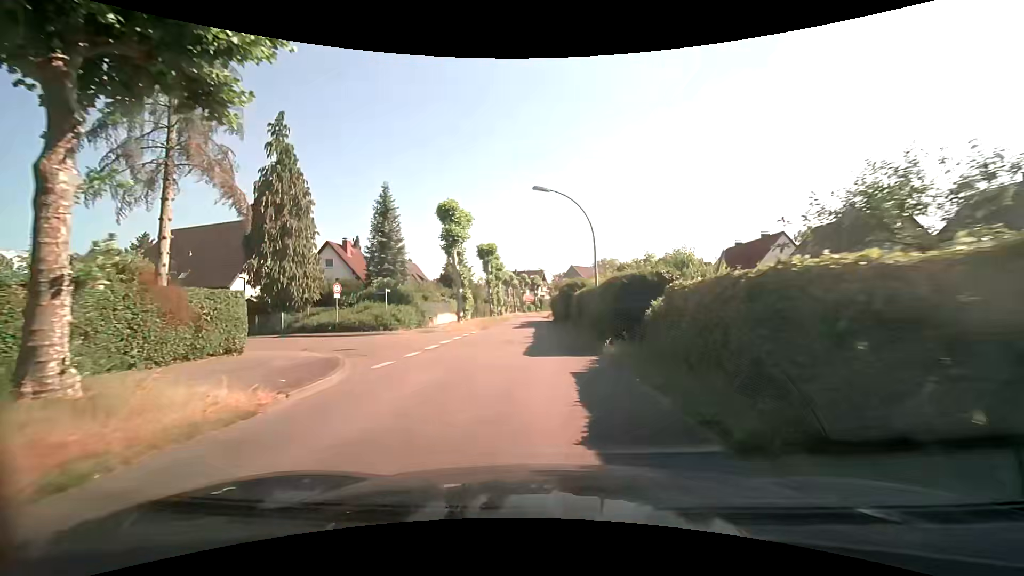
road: tertiary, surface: asphalt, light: Day
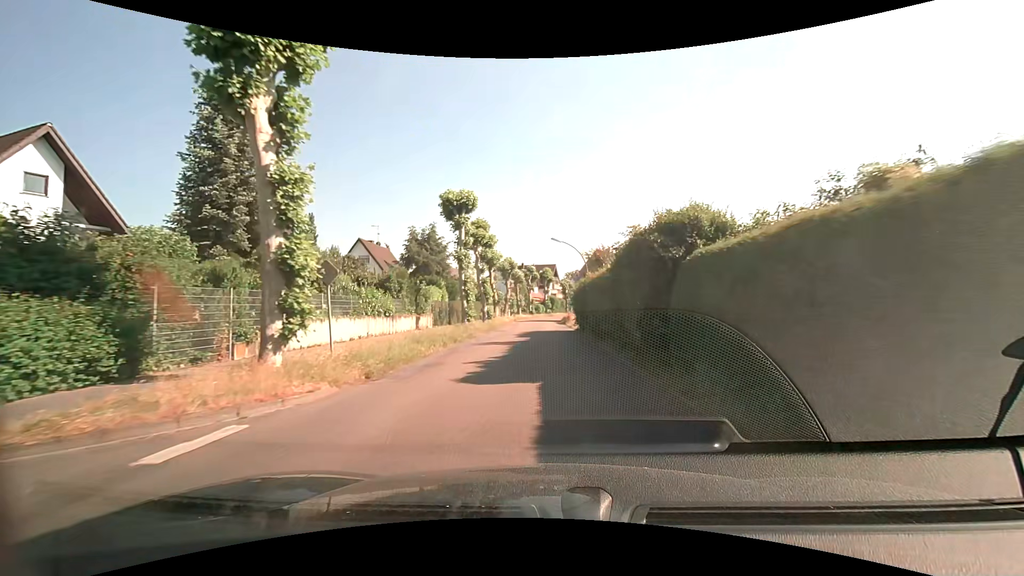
(-1.1, +25.4) m; -3°
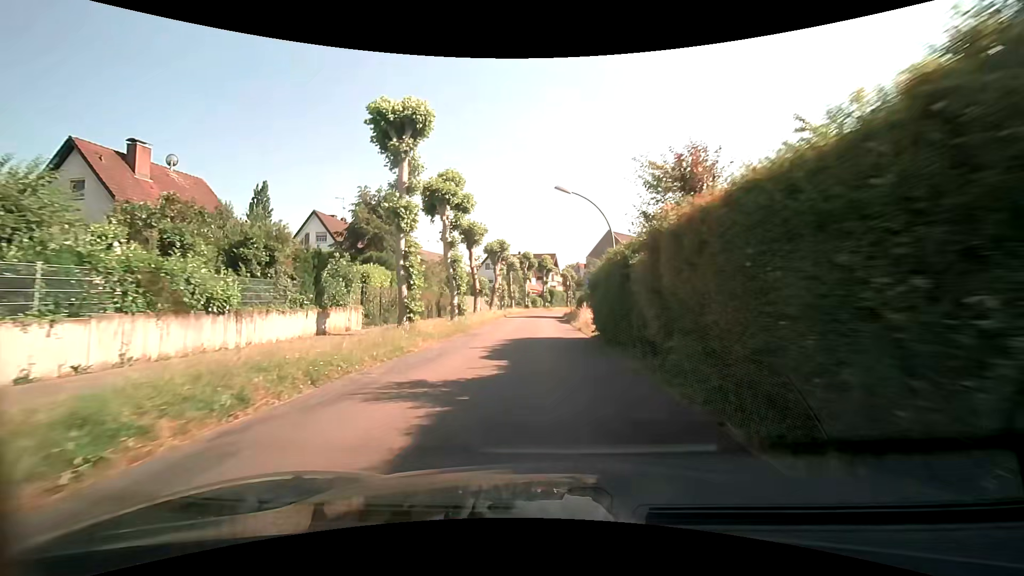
(+0.1, +12.8) m; 0°
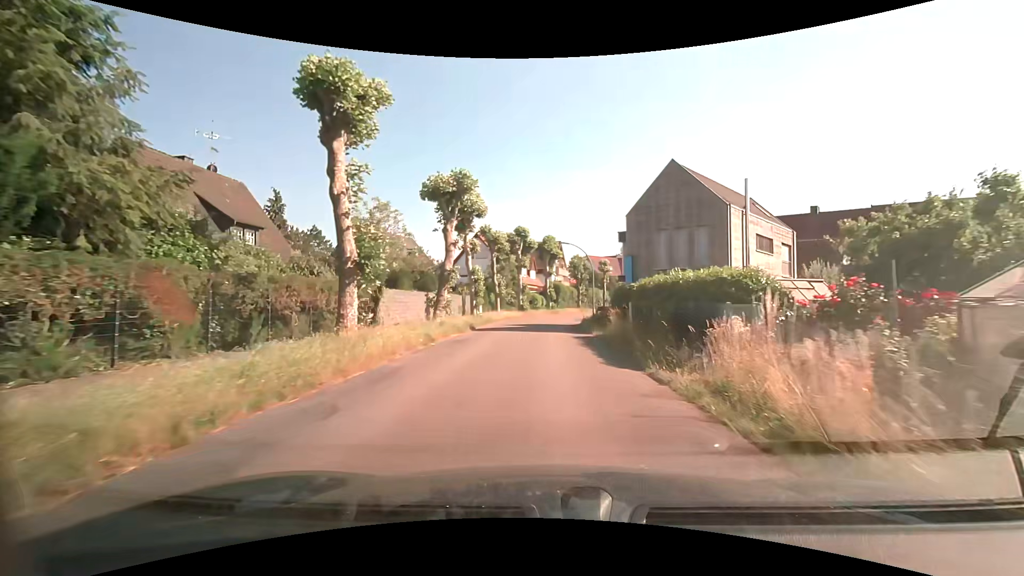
(0.0, +25.3) m; 0°
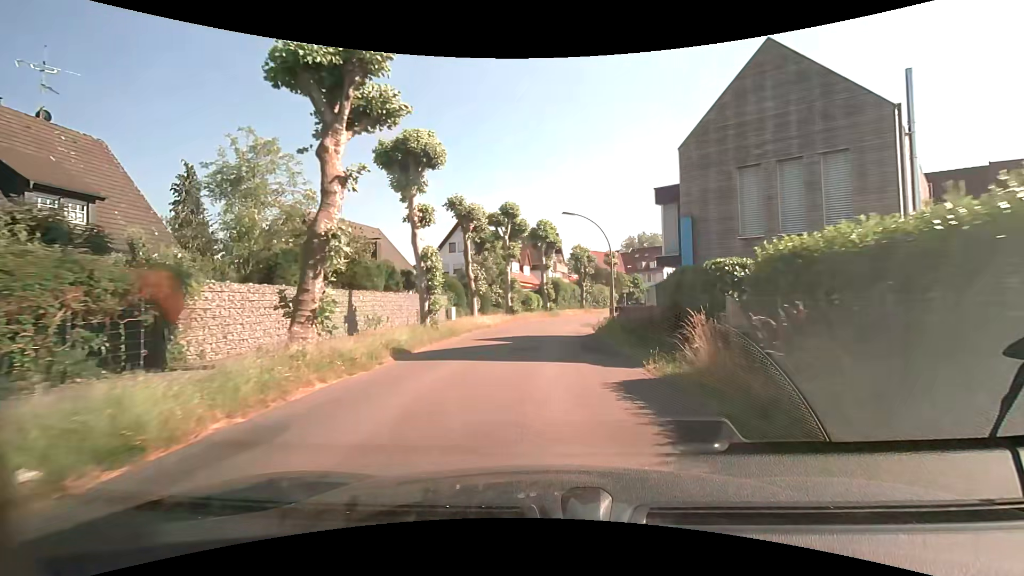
(+0.1, +12.4) m; 0°
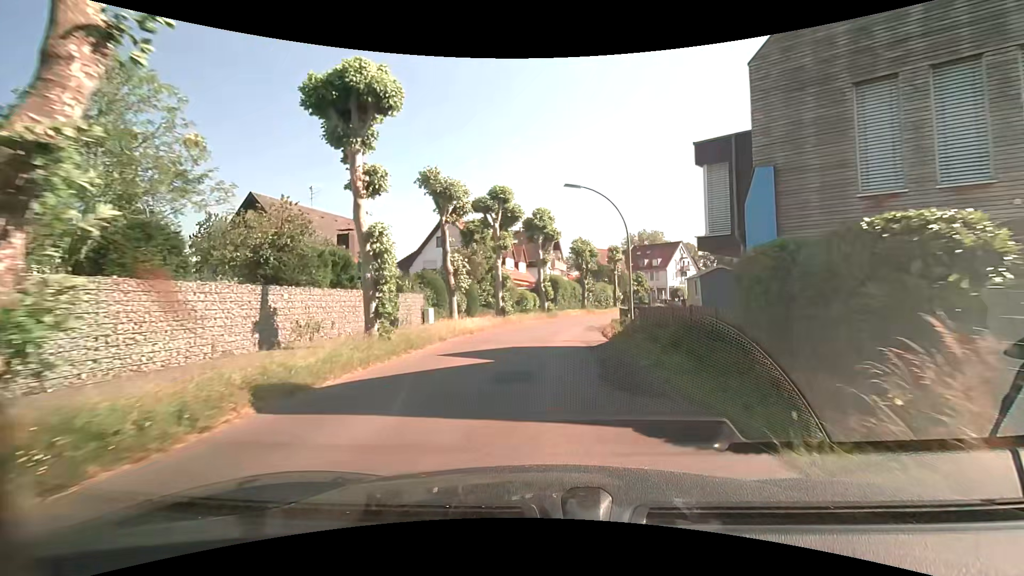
(+0.1, +6.0) m; +1°
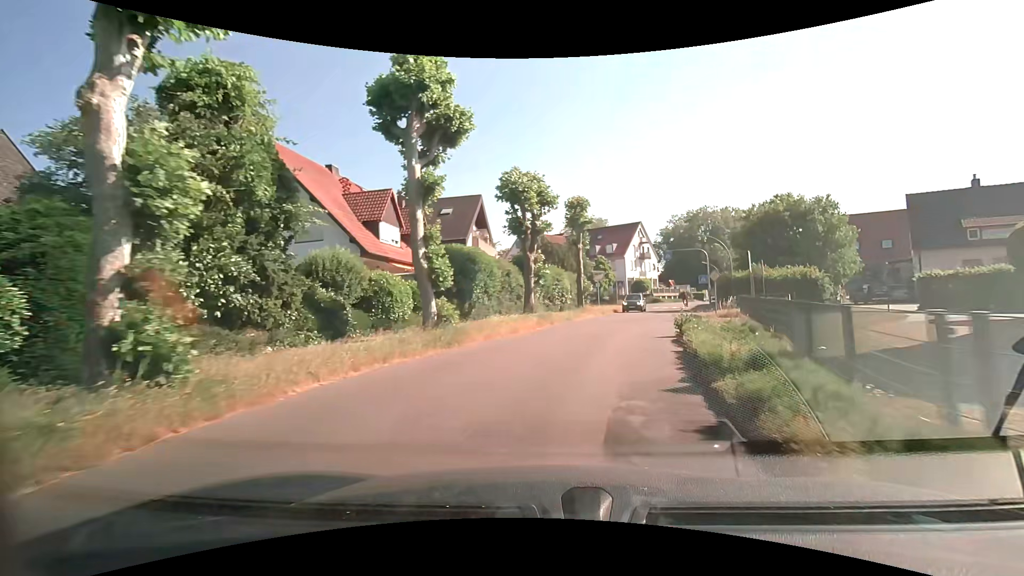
(+1.3, +27.0) m; +8°
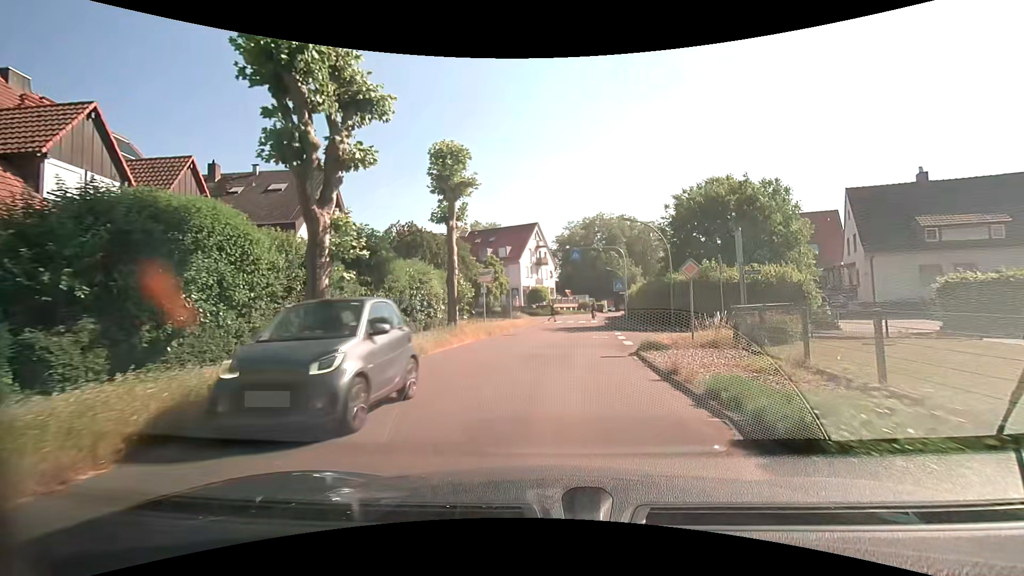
(+1.4, +13.7) m; +12°
(0, +10) (+1, +20) (+2, +30) (+3, +40) (+4, +50) (+6, +60) (+8, +69) (+12, +79) (+16, +88) (+20, +97) m
